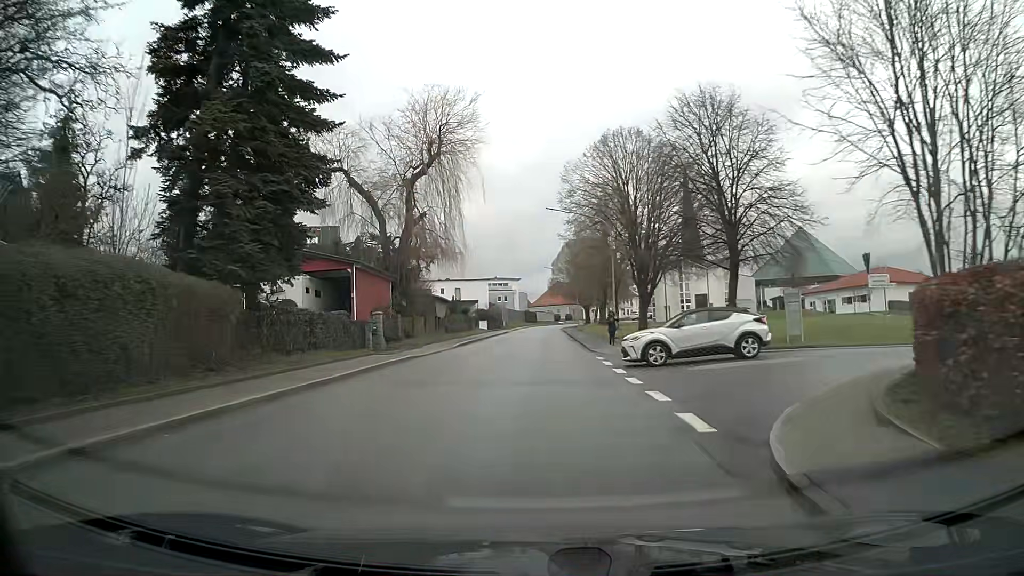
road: tertiary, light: Day
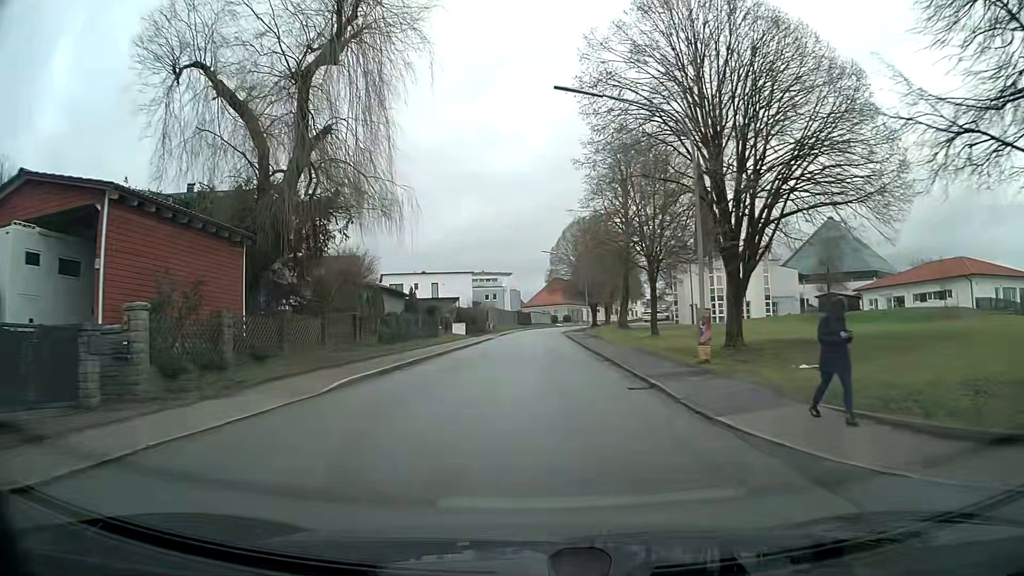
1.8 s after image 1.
(0.0, +20.4) m; +1°
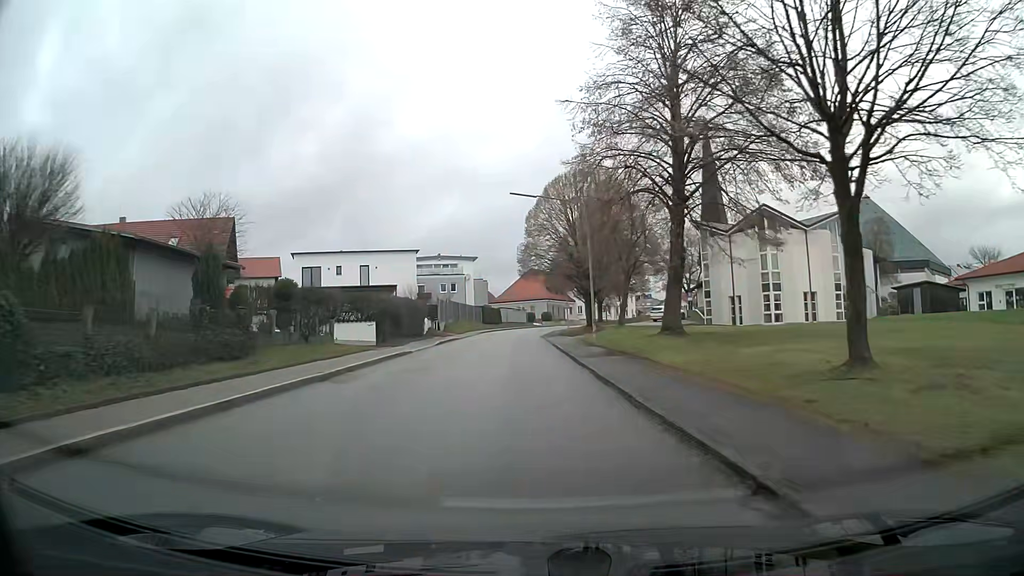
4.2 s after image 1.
(+0.4, +26.7) m; +1°
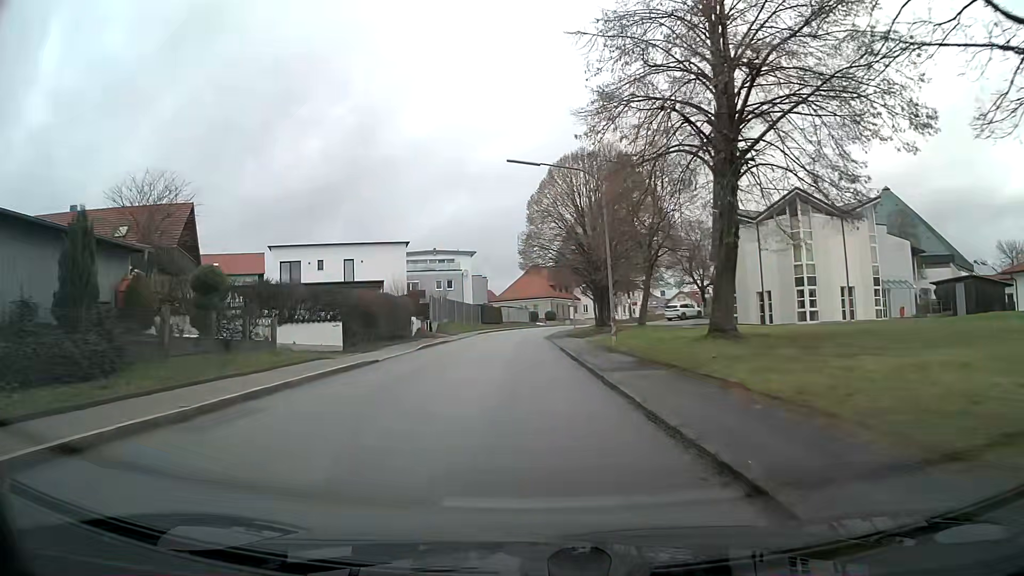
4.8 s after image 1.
(0.0, +6.7) m; 0°
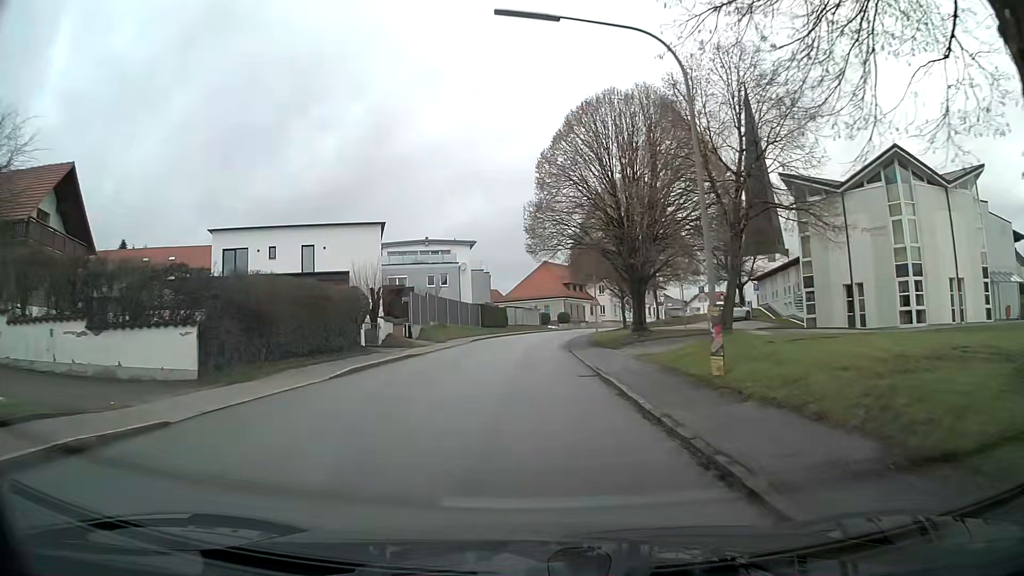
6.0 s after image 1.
(-0.1, +13.6) m; -1°
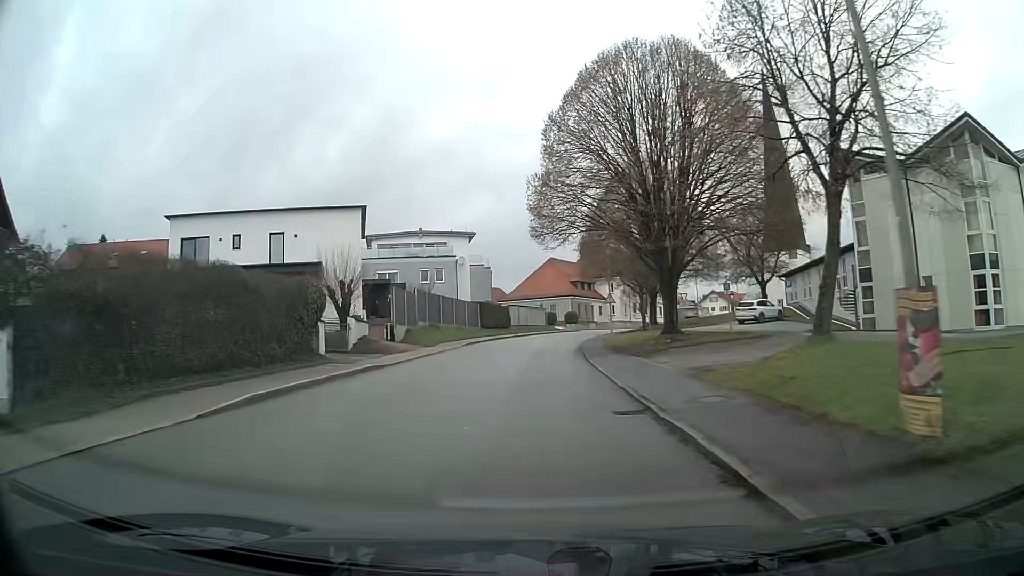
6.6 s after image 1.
(0.0, +6.8) m; 0°
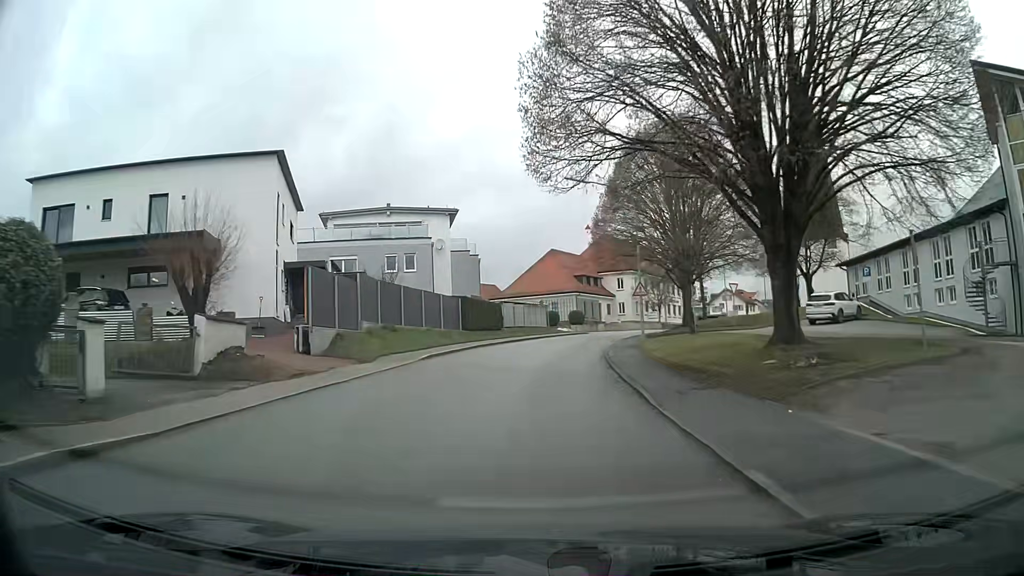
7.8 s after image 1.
(0.0, +13.8) m; 0°
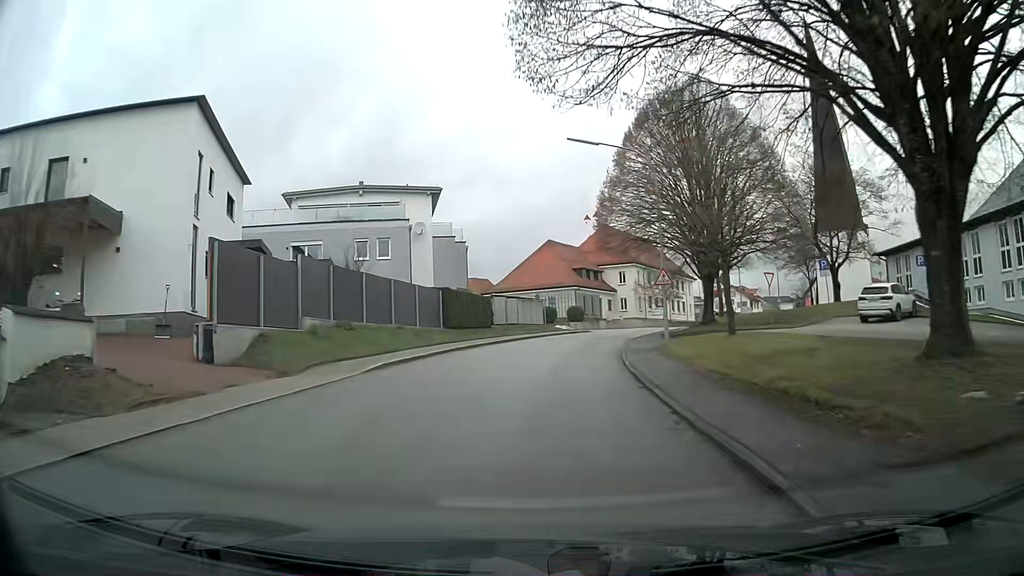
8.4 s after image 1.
(0.0, +6.9) m; +1°
